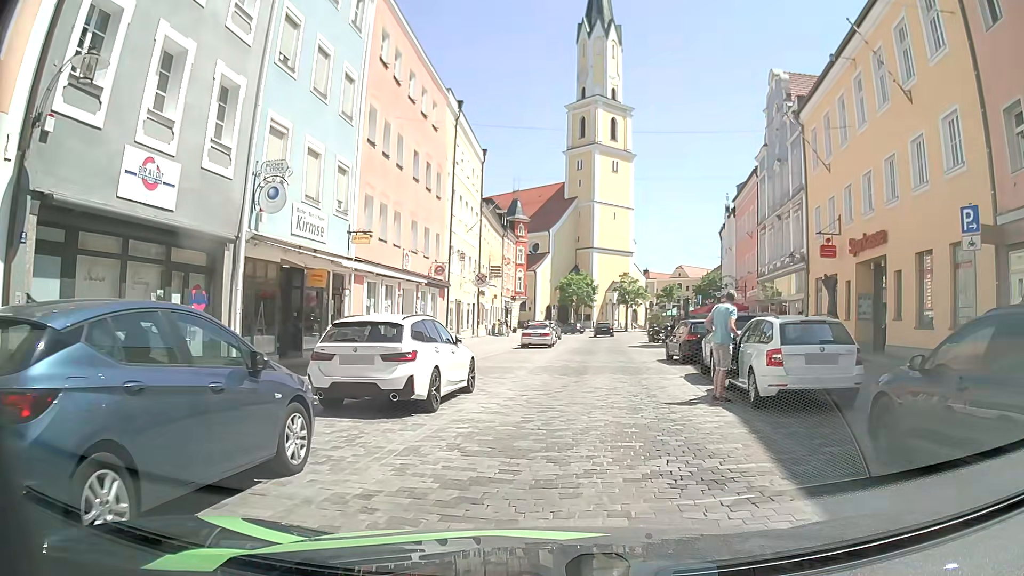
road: residential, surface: sett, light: Day
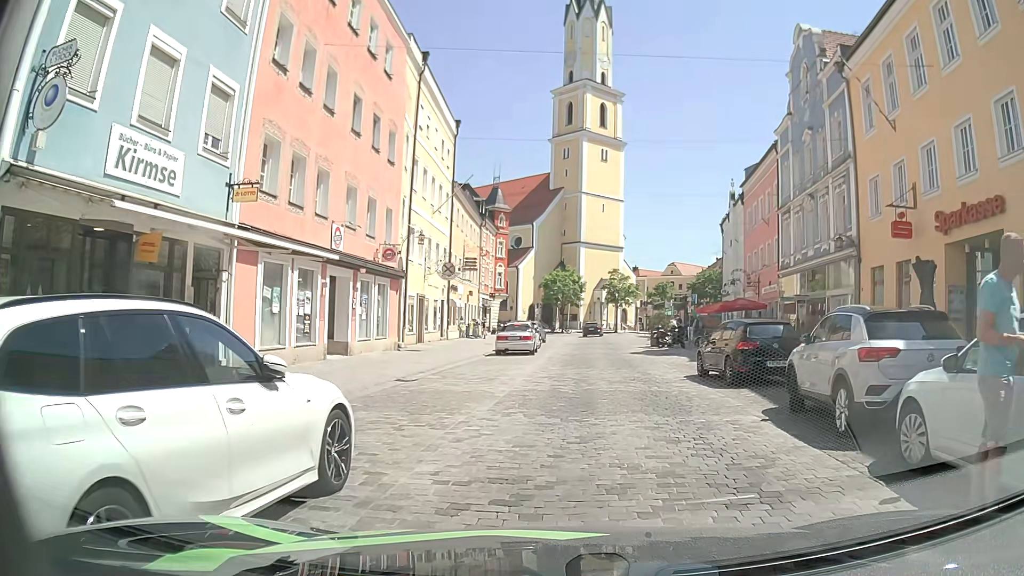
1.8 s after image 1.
(+0.2, +7.7) m; +3°
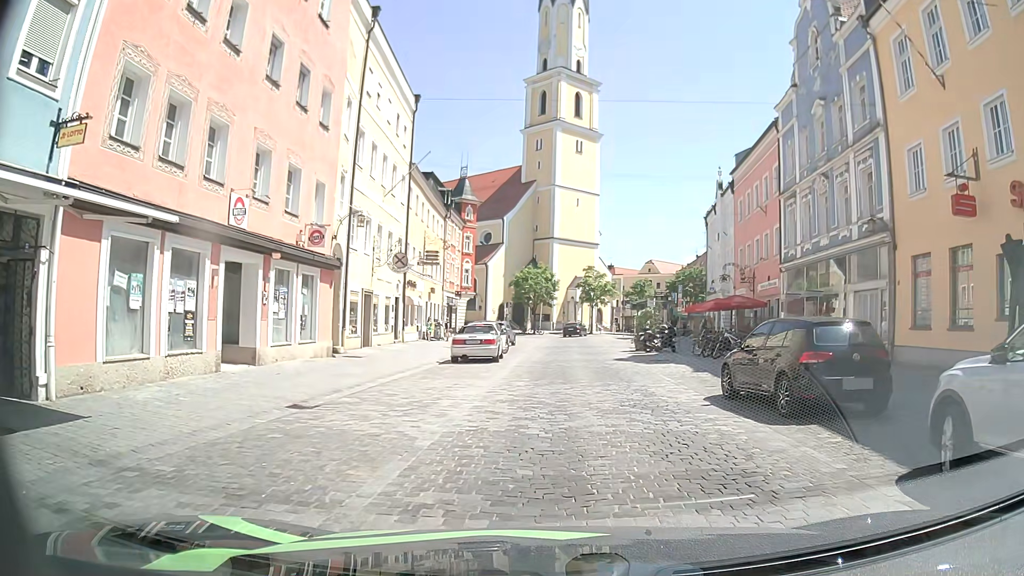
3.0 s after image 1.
(+0.1, +5.3) m; +1°
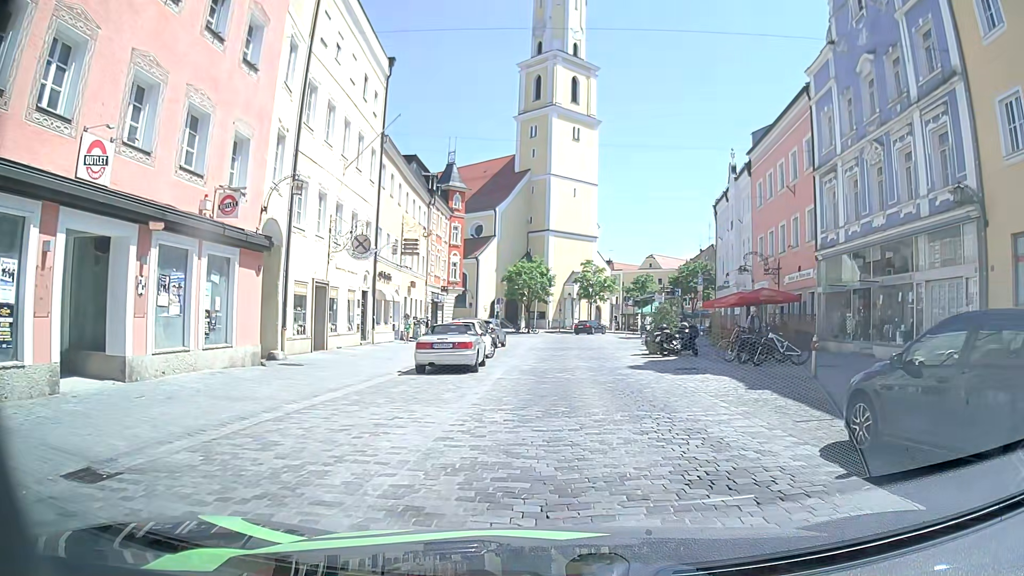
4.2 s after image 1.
(0.0, +5.8) m; 0°
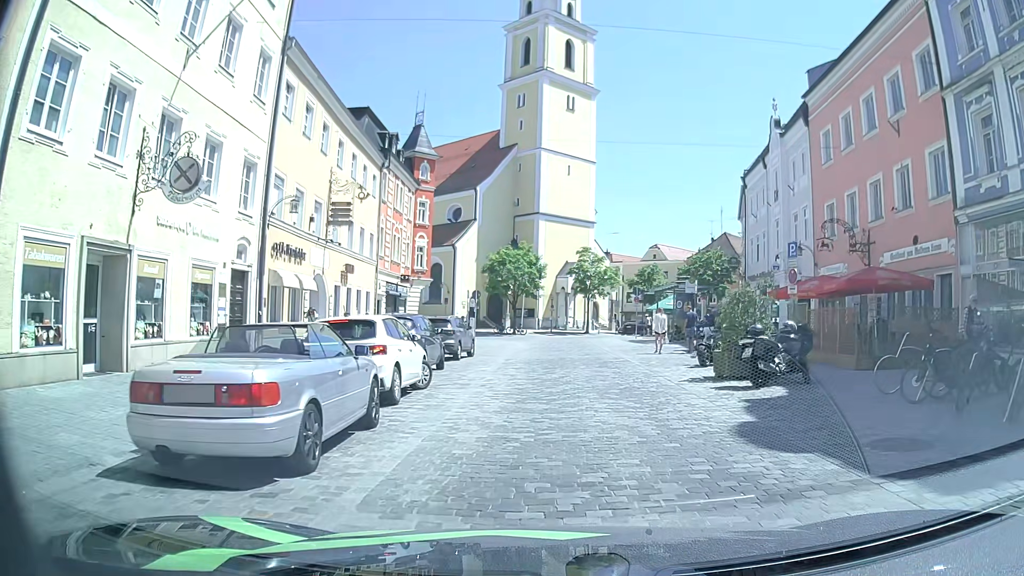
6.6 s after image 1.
(0.0, +12.5) m; -1°
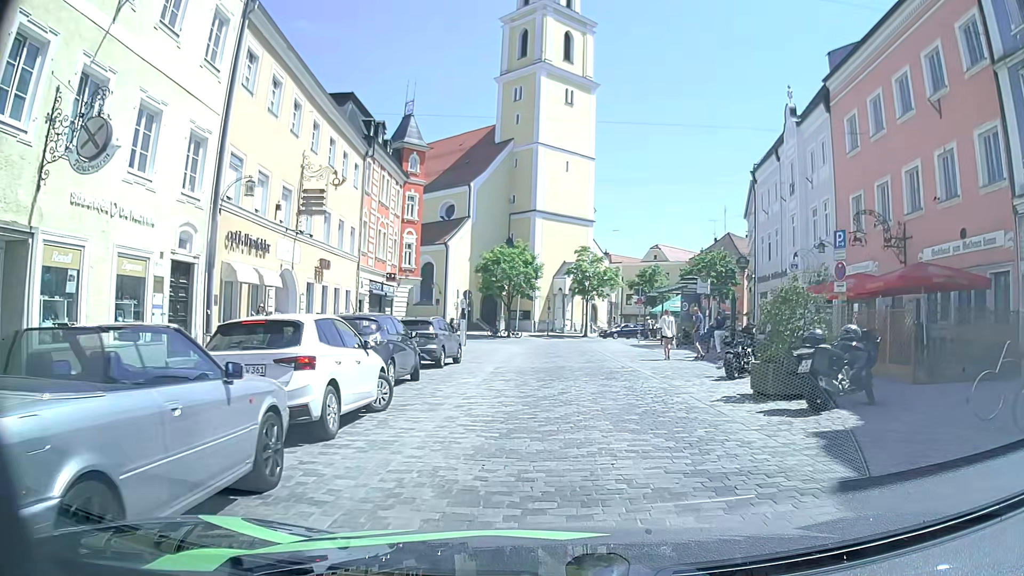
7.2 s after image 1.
(0.0, +3.2) m; +1°
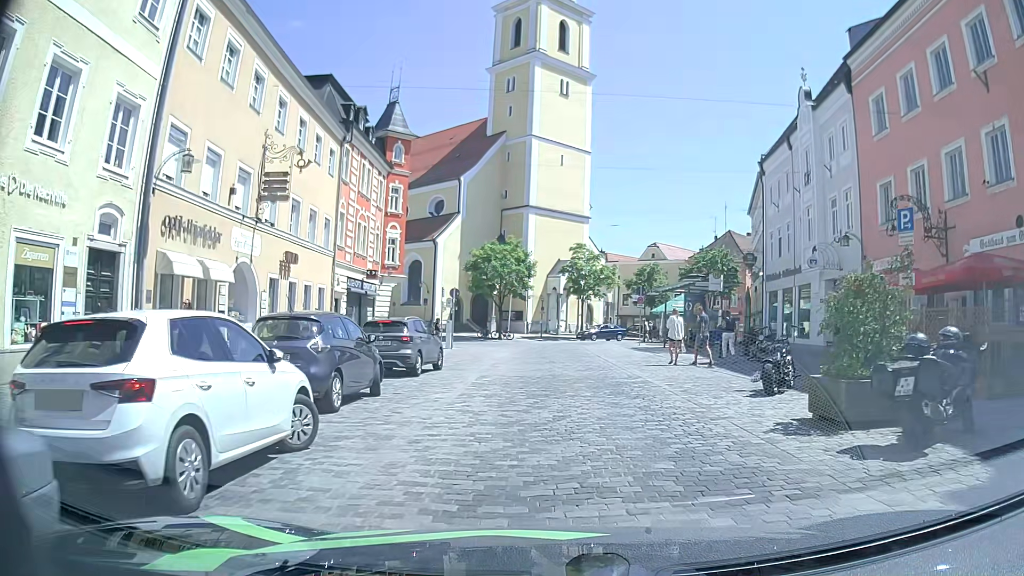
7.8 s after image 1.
(0.0, +3.2) m; 0°
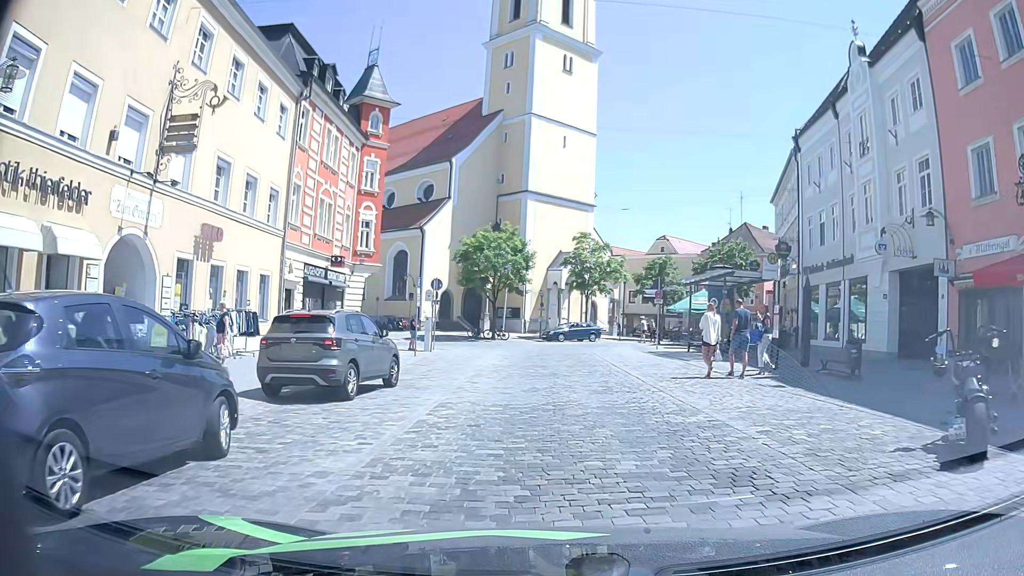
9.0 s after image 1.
(+0.1, +6.6) m; 0°
